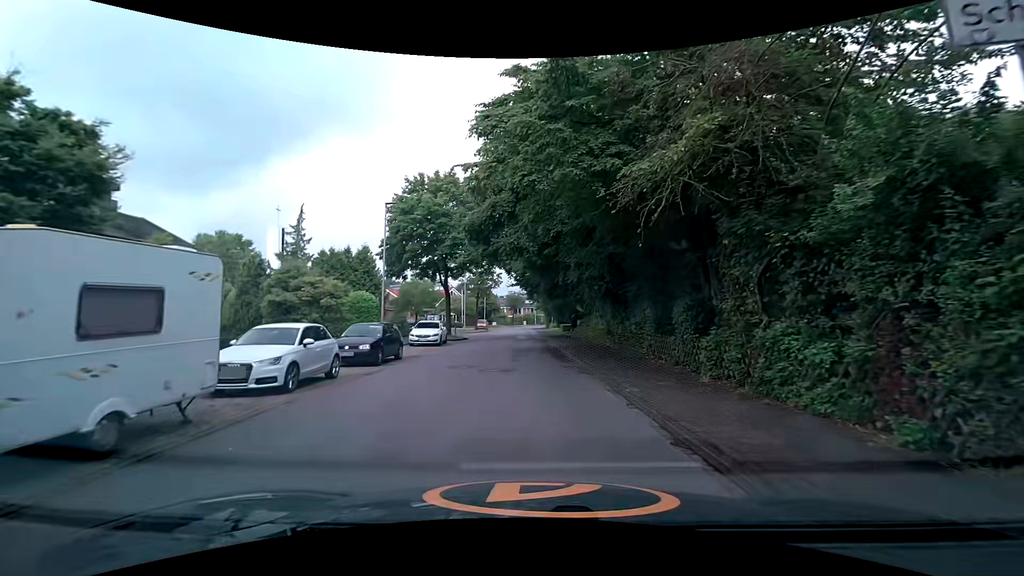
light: Day
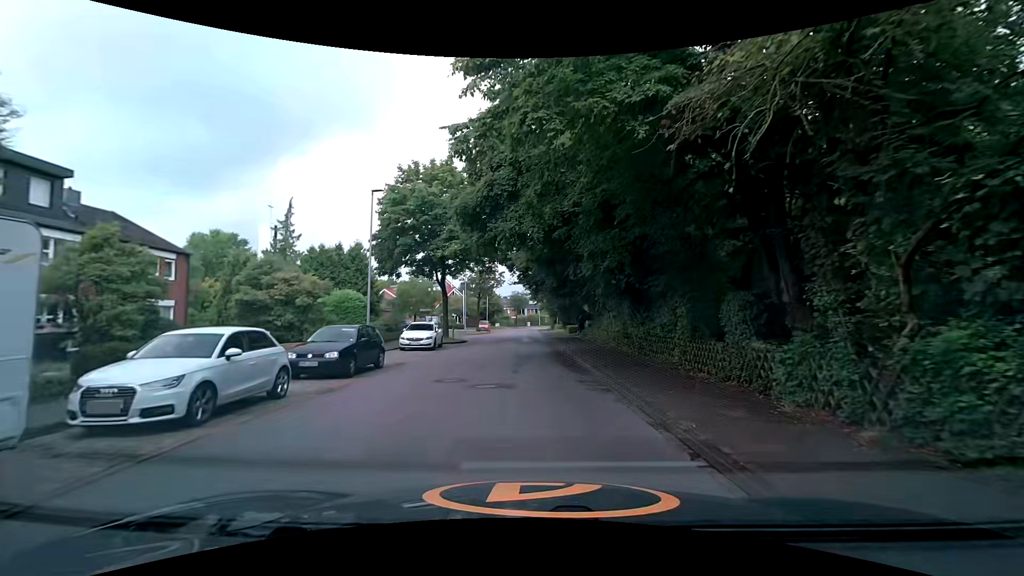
(0.0, +3.0) m; 0°
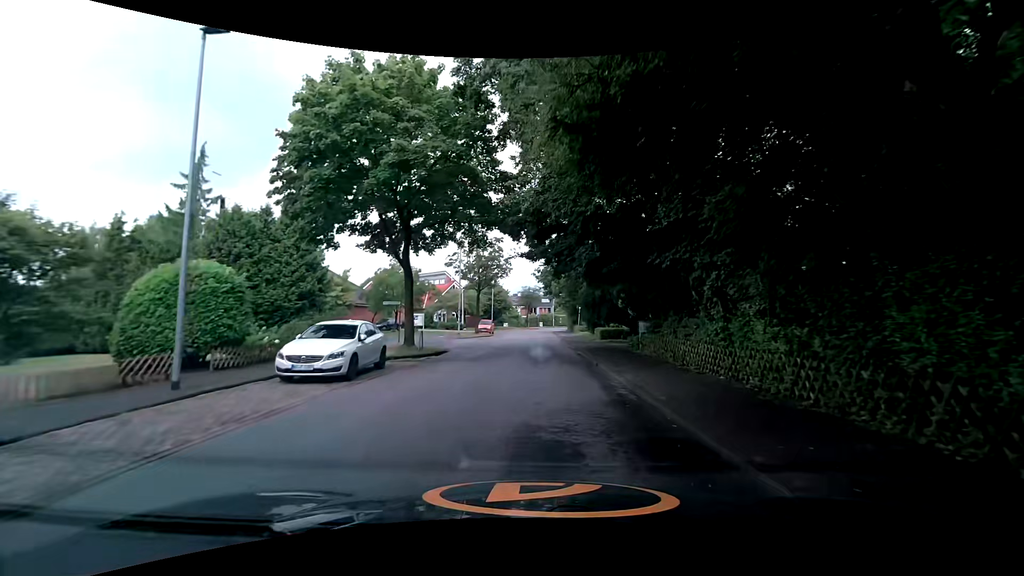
(-0.1, +13.8) m; 0°
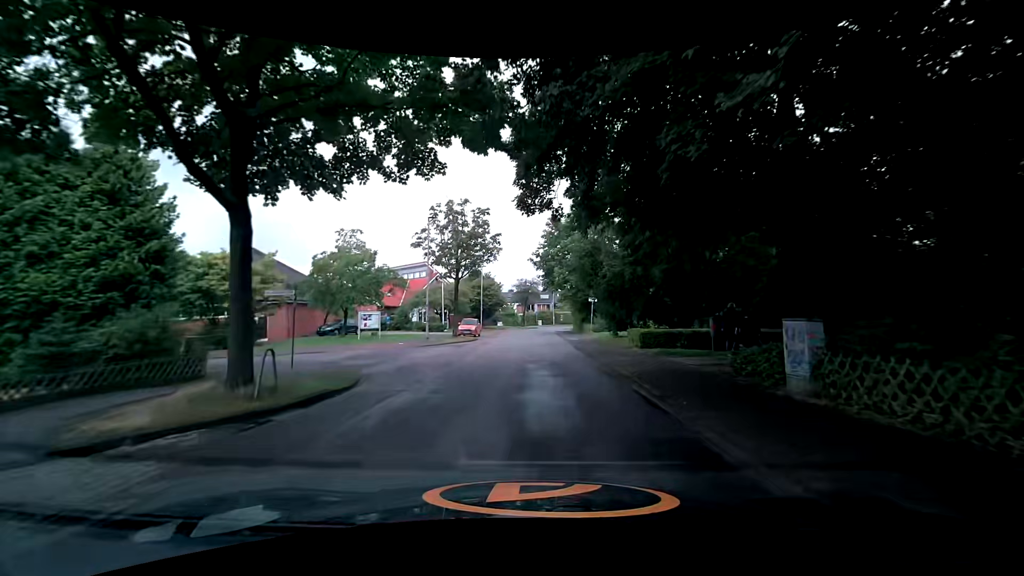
(-0.3, +12.5) m; -1°
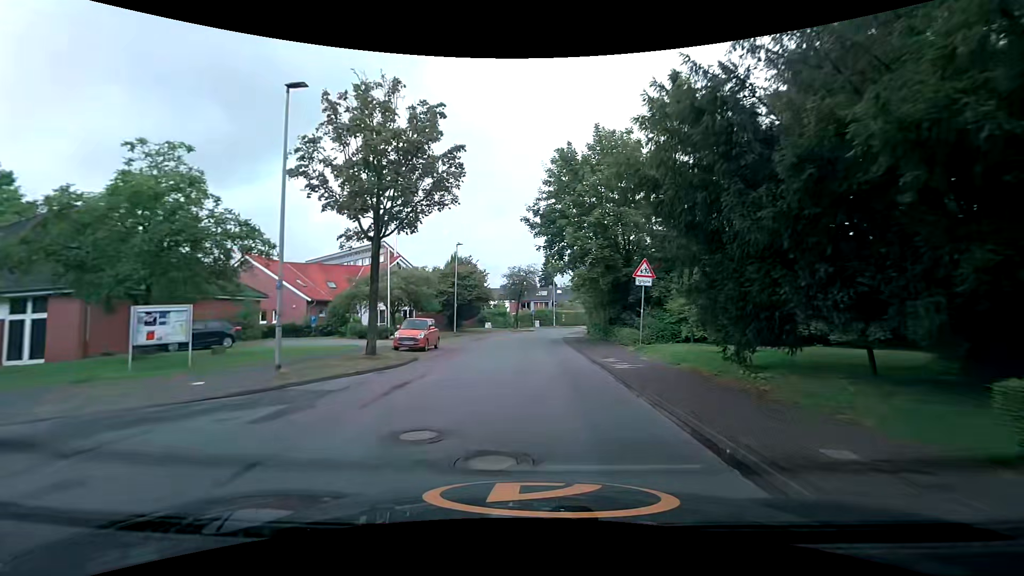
(+0.4, +18.0) m; -1°
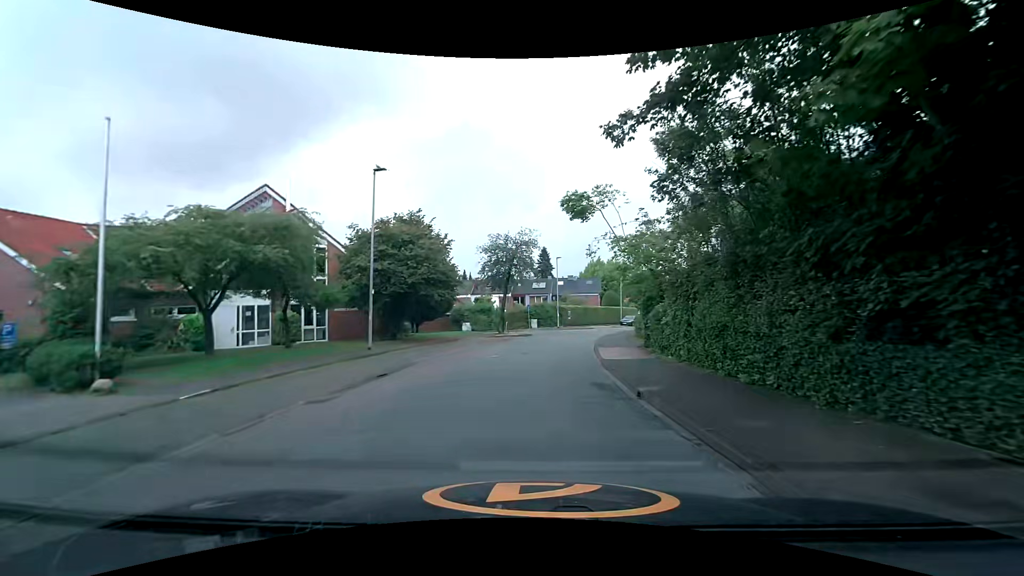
(+0.9, +21.4) m; +4°
(0, +10) (0, +20) (+2, +30) (+4, +40) (+7, +49) (+11, +58) (+15, +67) (+19, +76) (+25, +85) (+31, +93) m
